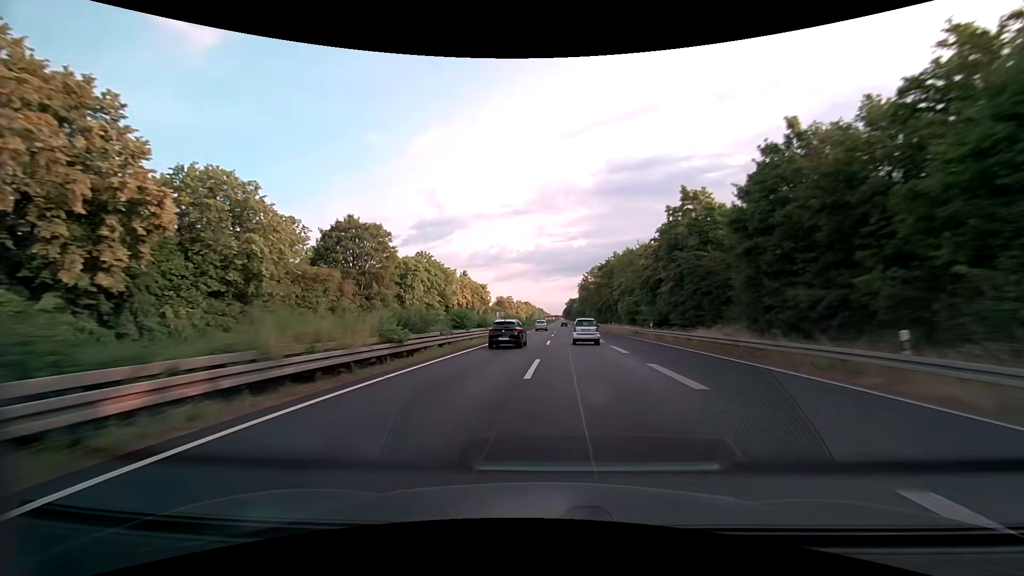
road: trunk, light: Day
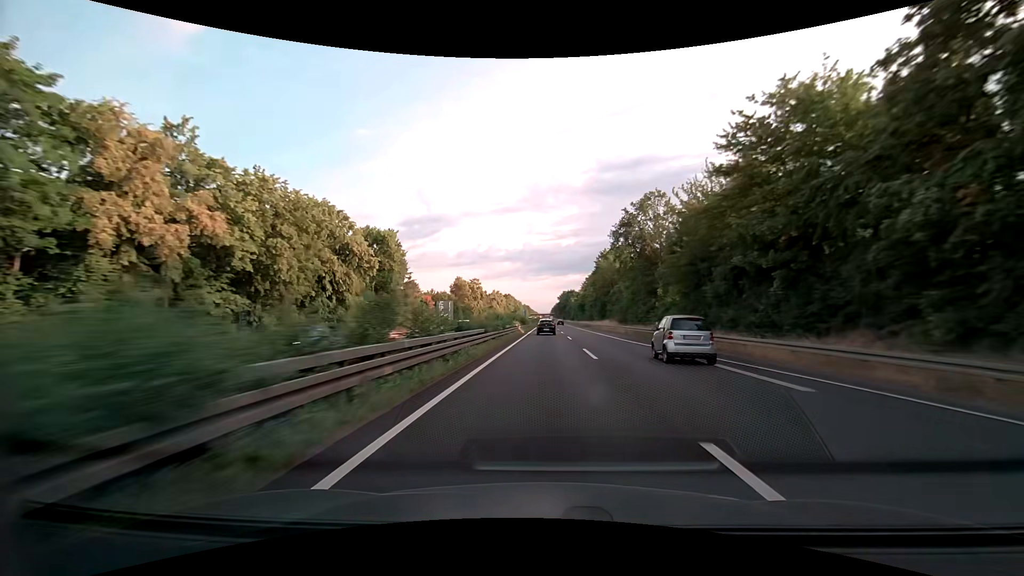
(-0.2, +84.0) m; +1°
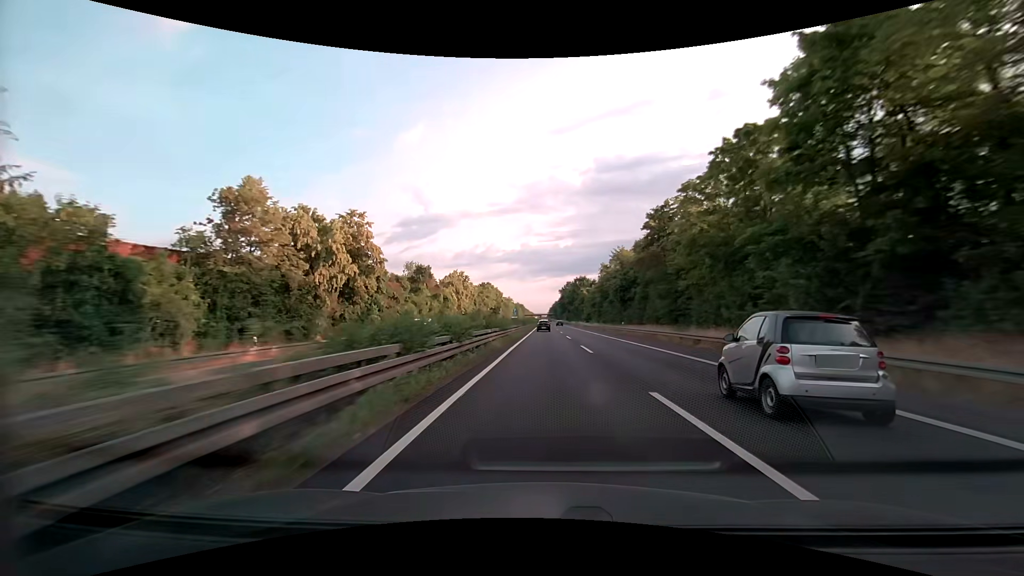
(+0.5, +86.3) m; 0°
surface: asphalt
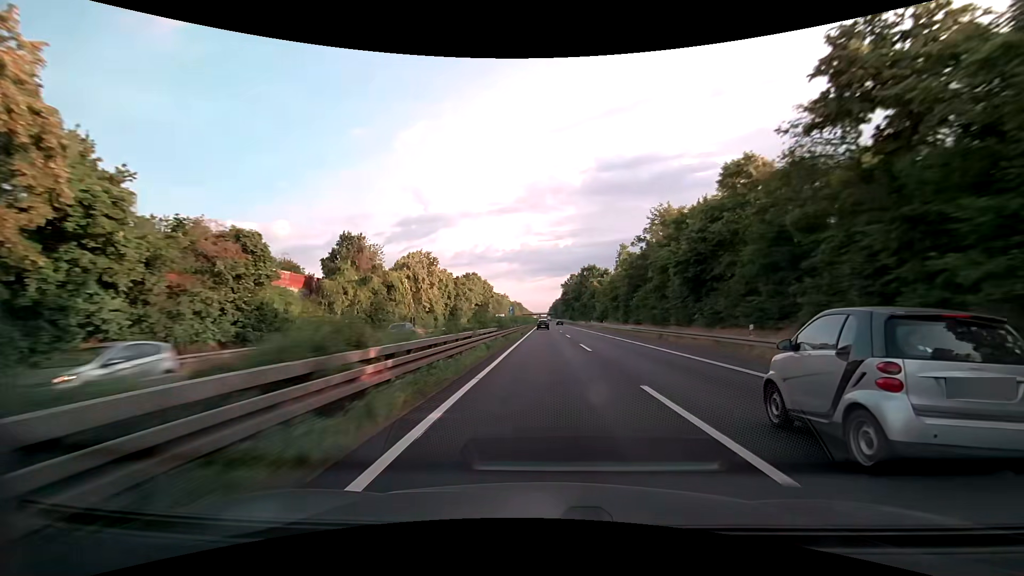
(0.0, +35.1) m; 0°
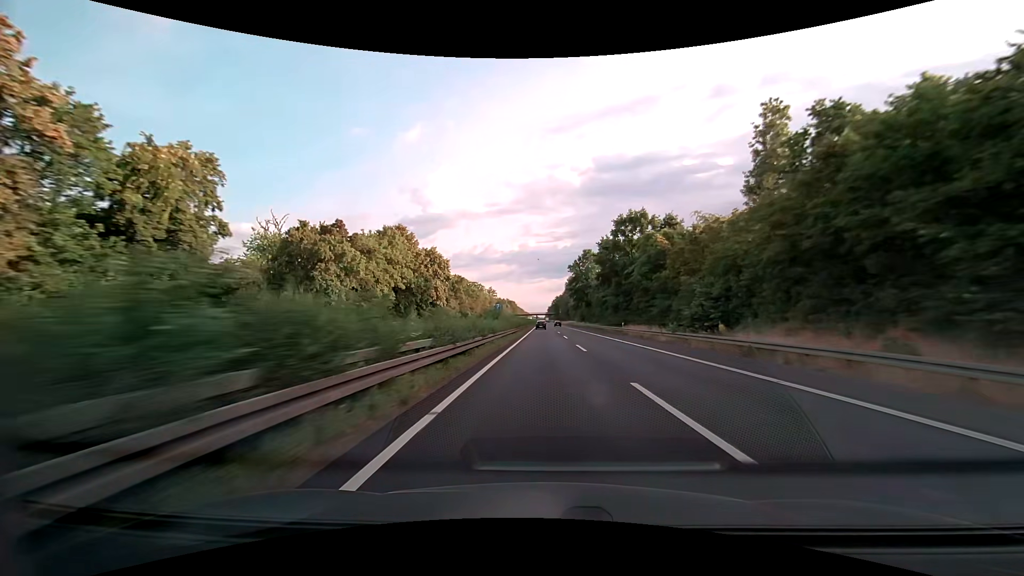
(+0.3, +71.5) m; +1°
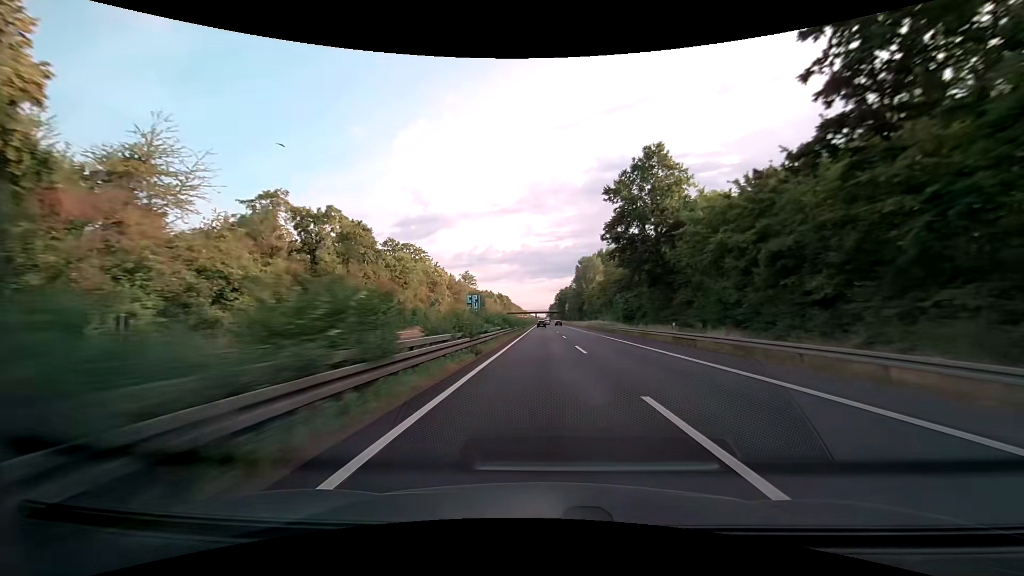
(-0.3, +74.2) m; 0°
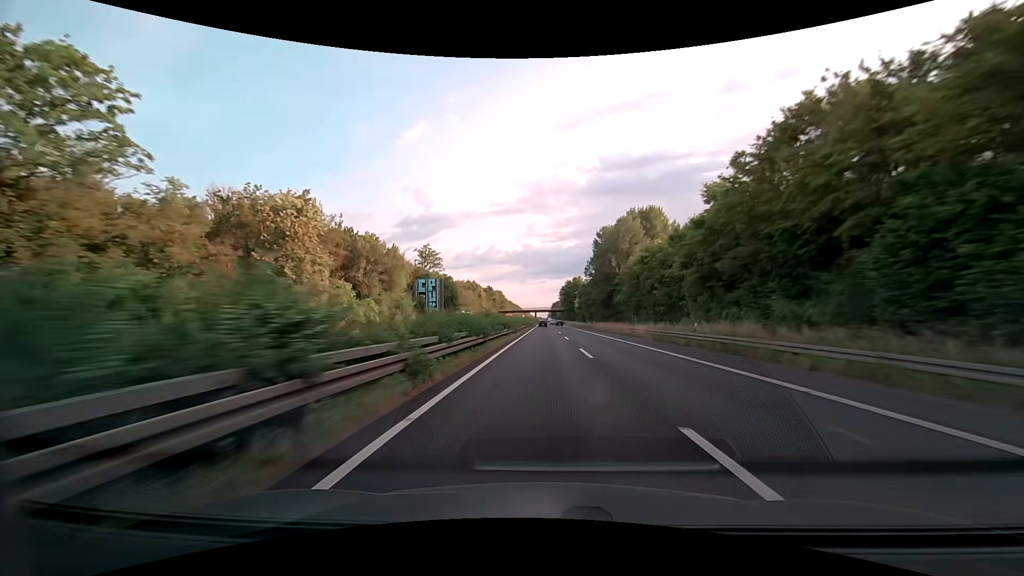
(0.0, +56.5) m; 0°
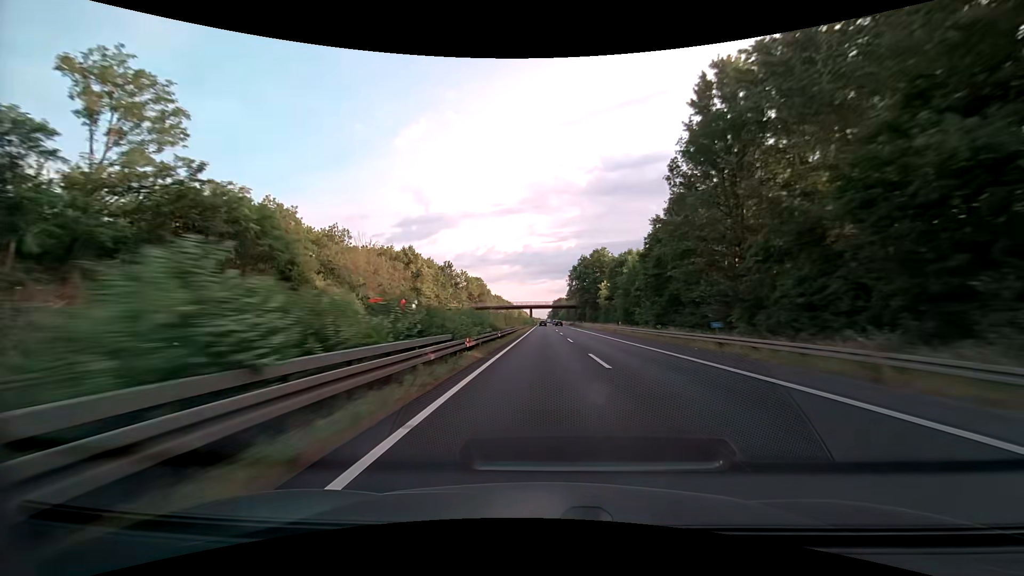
(-0.1, +75.9) m; 0°
(0, +10) (0, +20) (0, +30) (0, +40) (0, +50) (0, +60) (0, +70) (0, +80) (+1, +90) (+1, +100) m
